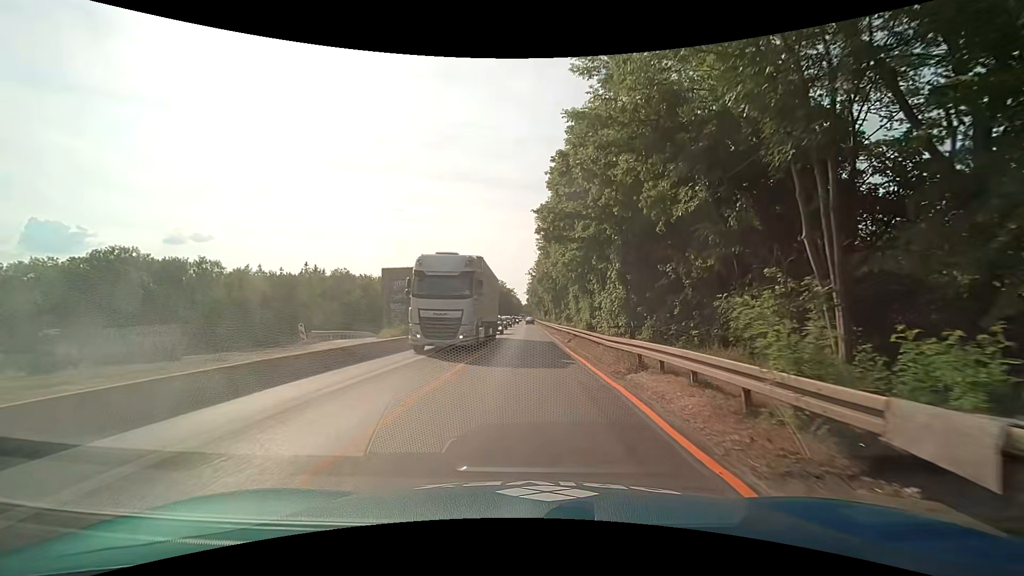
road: trunk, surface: asphalt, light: Day
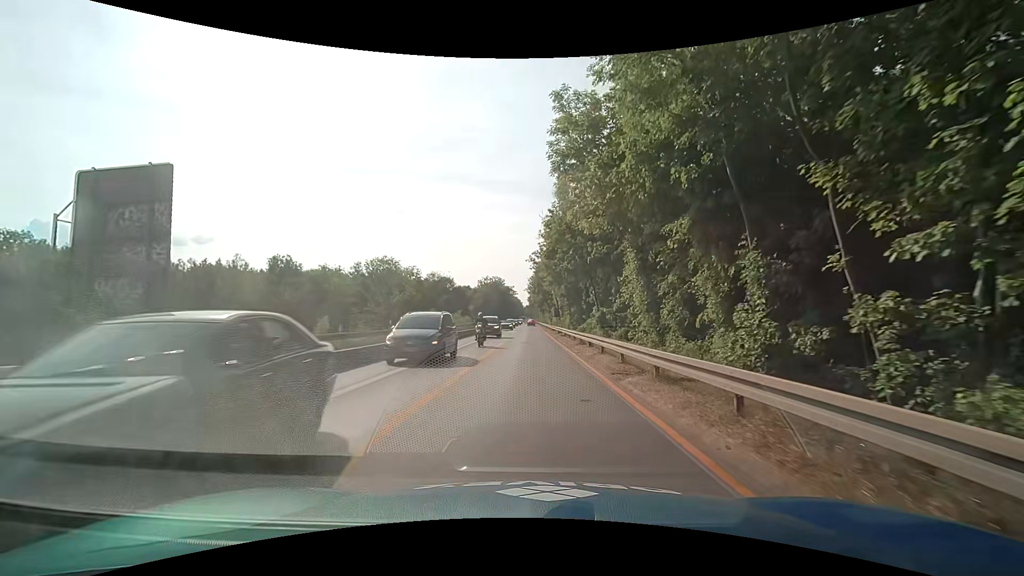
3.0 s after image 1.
(+0.1, +30.3) m; 0°
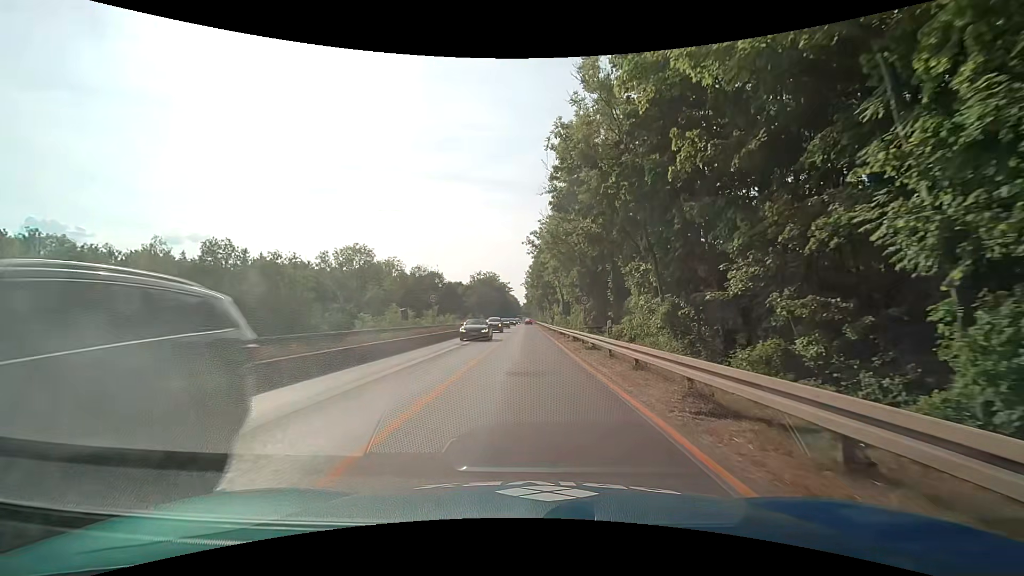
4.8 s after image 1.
(+0.1, +18.2) m; +1°
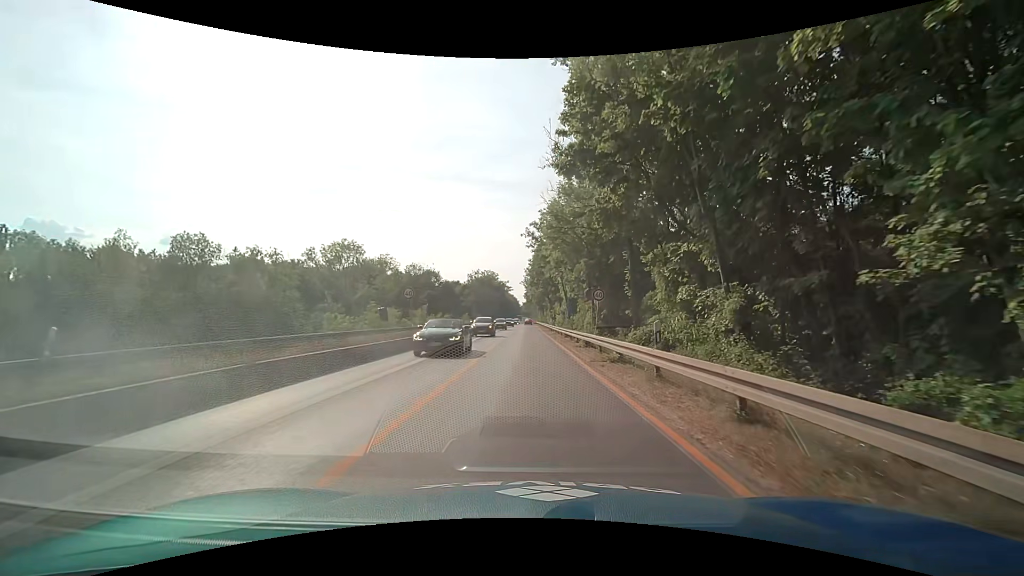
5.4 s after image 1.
(0.0, +6.1) m; 0°
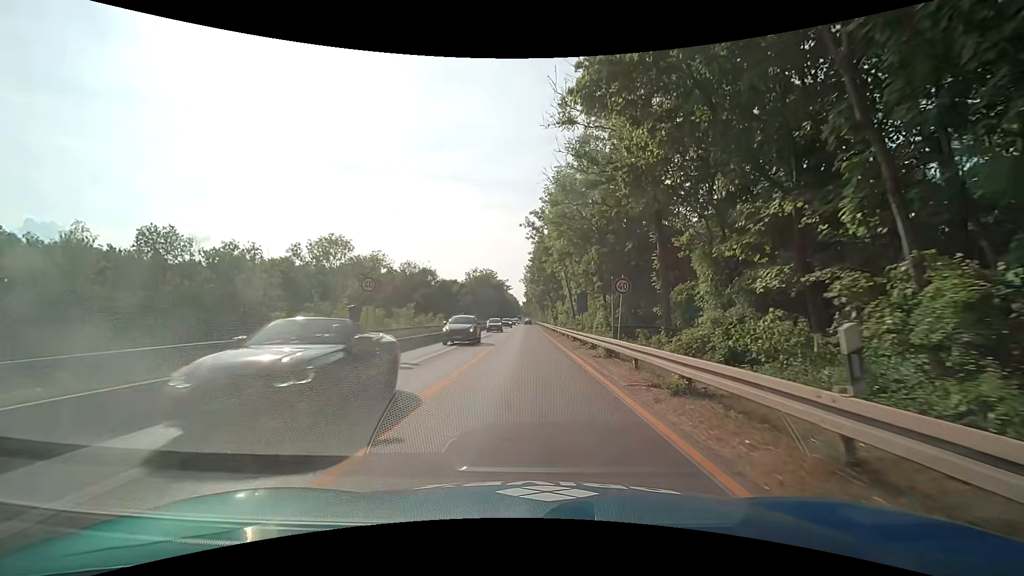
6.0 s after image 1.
(0.0, +6.1) m; +1°
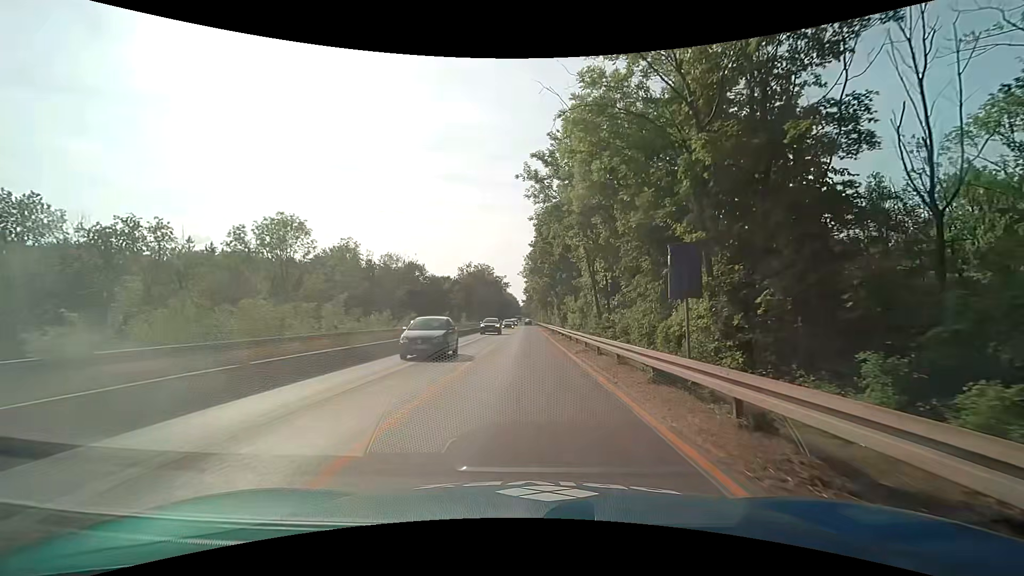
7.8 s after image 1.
(-0.2, +18.2) m; 0°
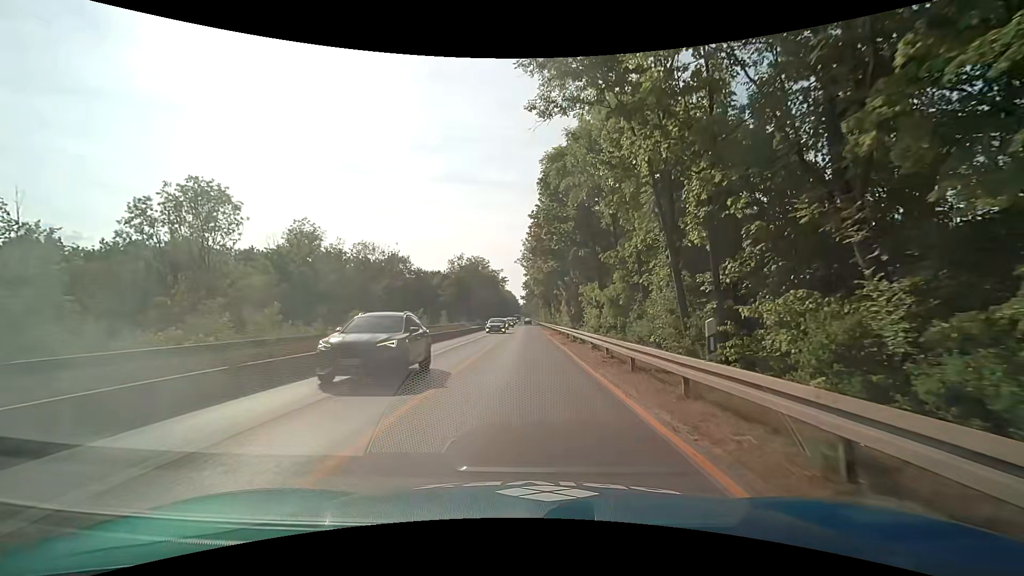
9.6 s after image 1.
(-0.1, +18.2) m; 0°
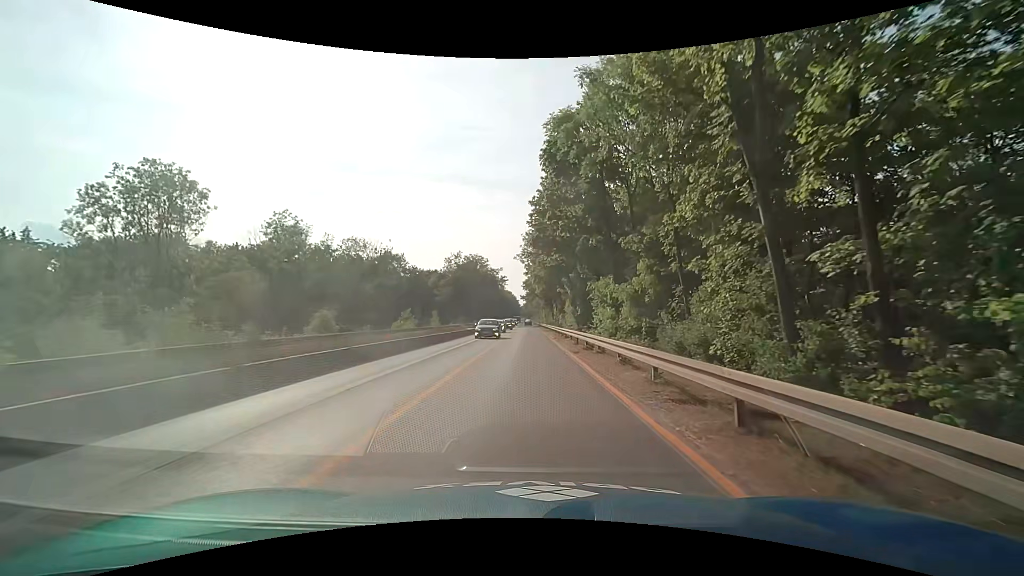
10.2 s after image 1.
(0.0, +6.1) m; -1°
(0, +10) (0, +20) (0, +30) (+1, +40) (+1, +50) (+1, +60) (+1, +70) (+1, +80) (+1, +90) (+1, +100) m
